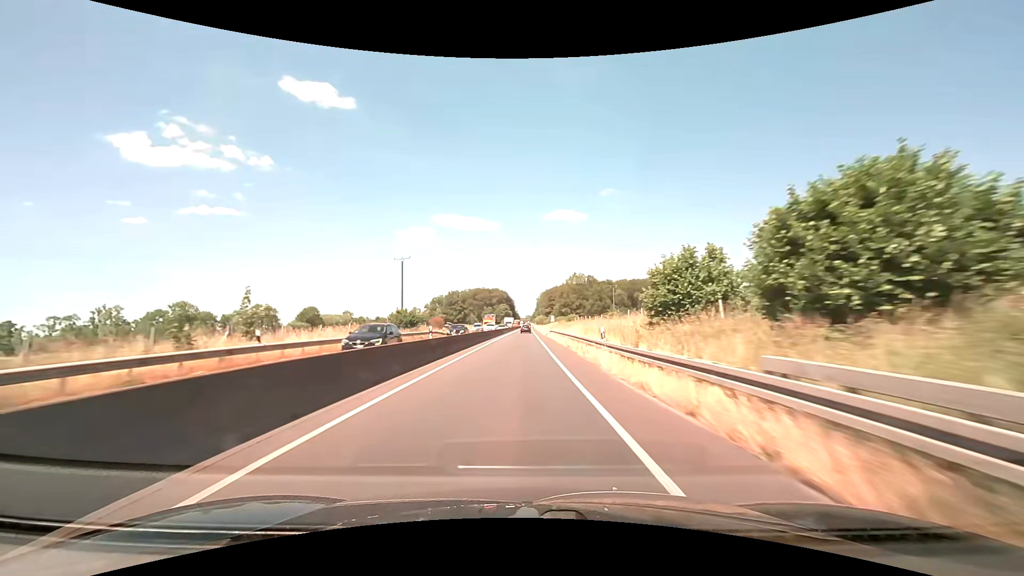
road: trunk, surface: asphalt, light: Day
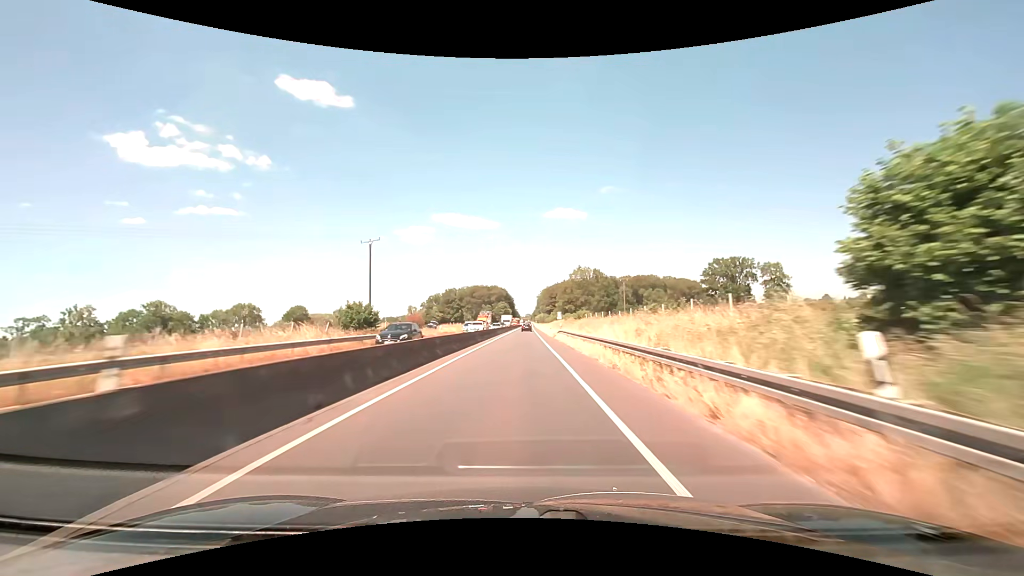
(0.0, +15.3) m; 0°
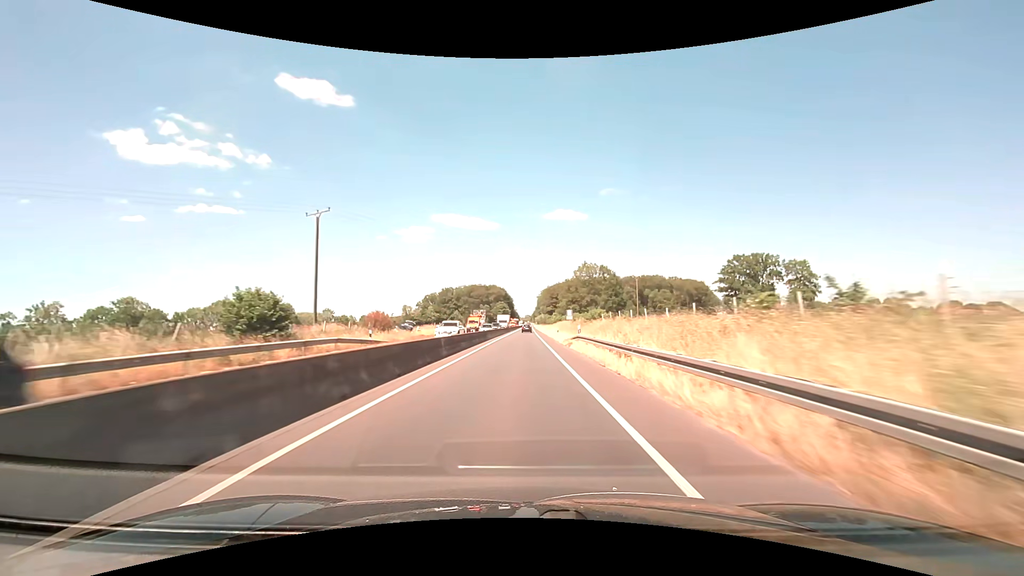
(0.0, +15.1) m; 0°
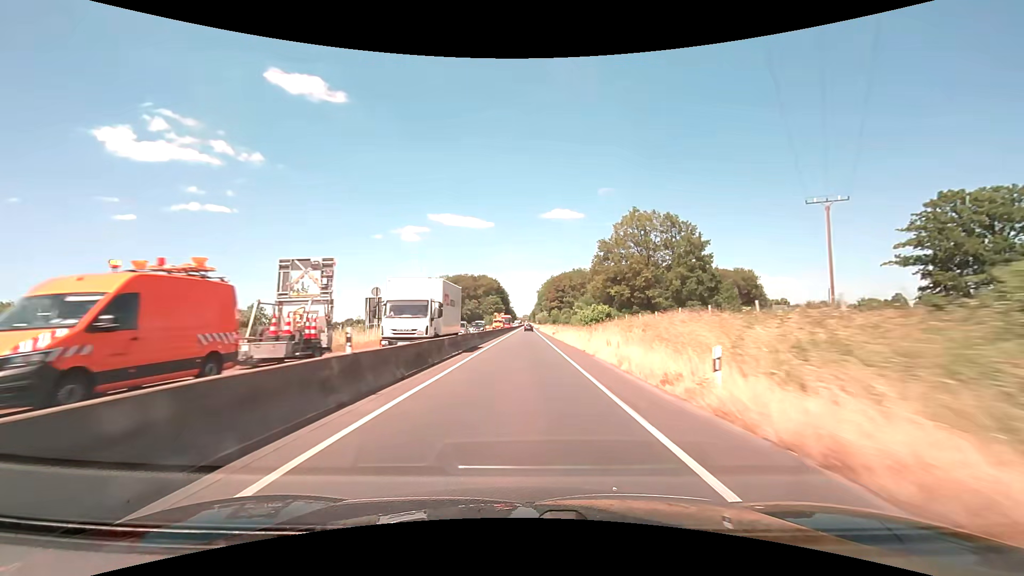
(+0.4, +73.0) m; 0°
(0, +10) (0, +20) (0, +30) (0, +40) (0, +50) (+1, +60) (+1, +70) (+1, +80) (+1, +90) (+1, +100) m
